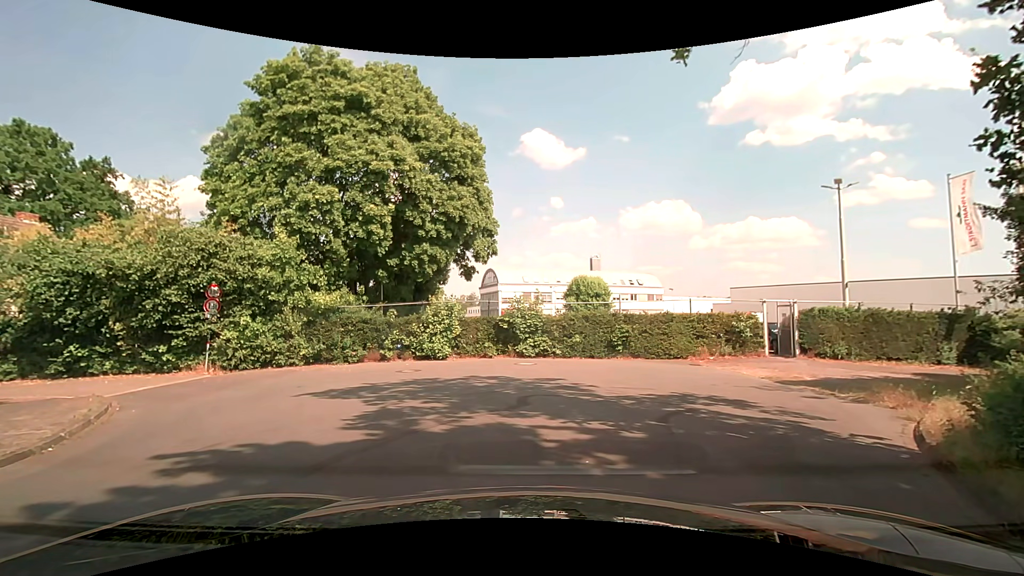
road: residential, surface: paved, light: Day
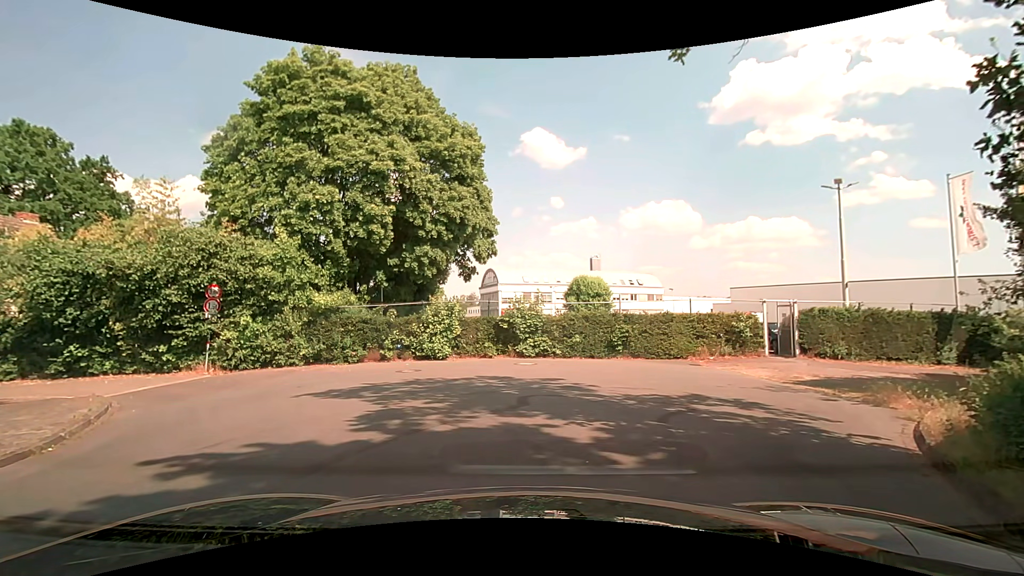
(0.0, 0.0) m; 0°
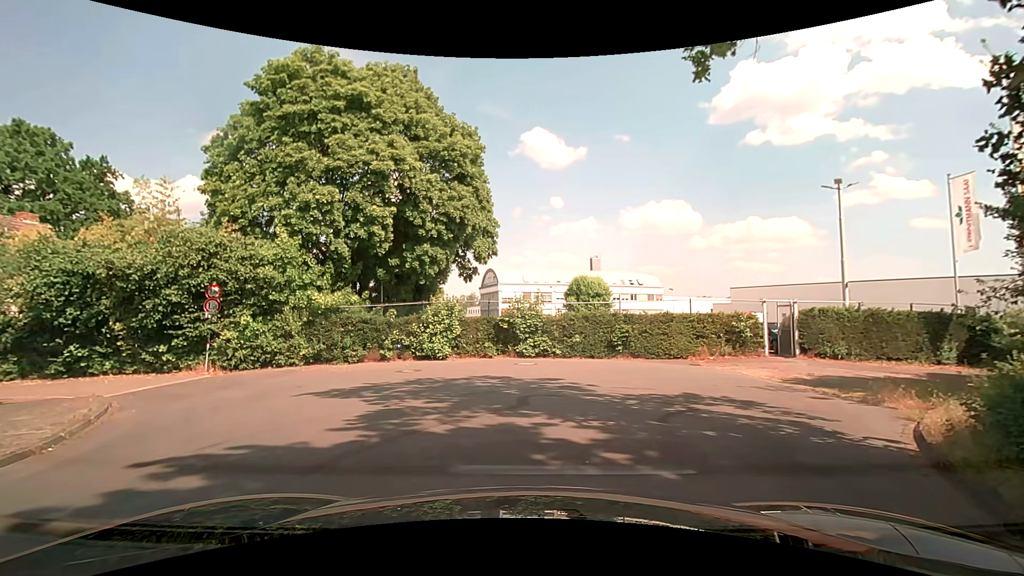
(0.0, 0.0) m; 0°
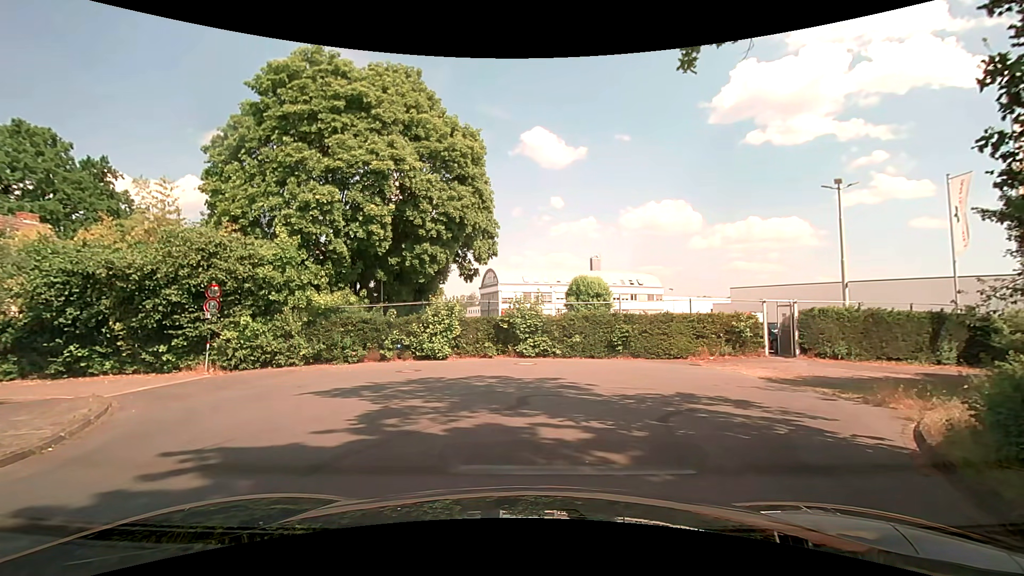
(0.0, 0.0) m; 0°
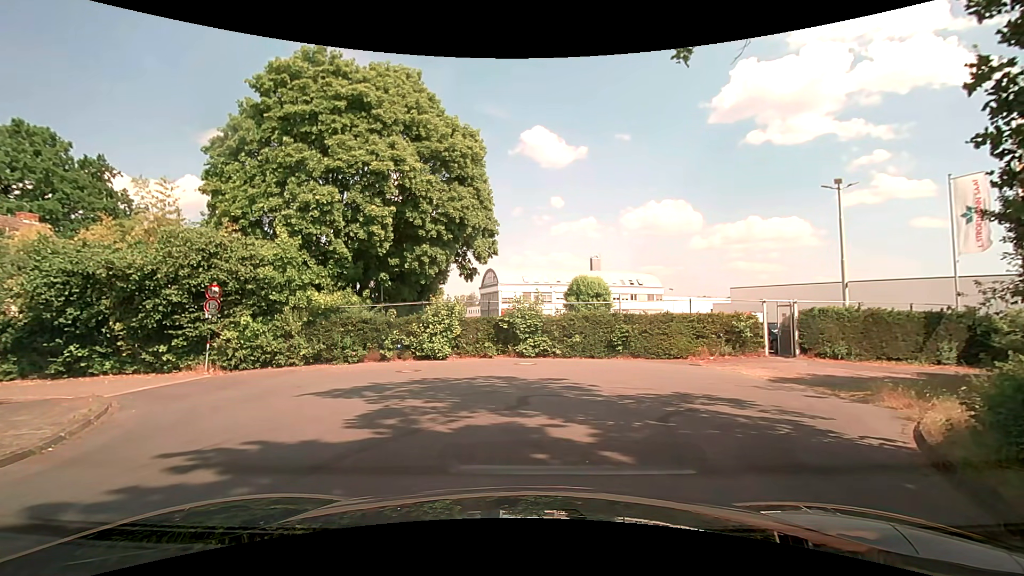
(0.0, 0.0) m; 0°
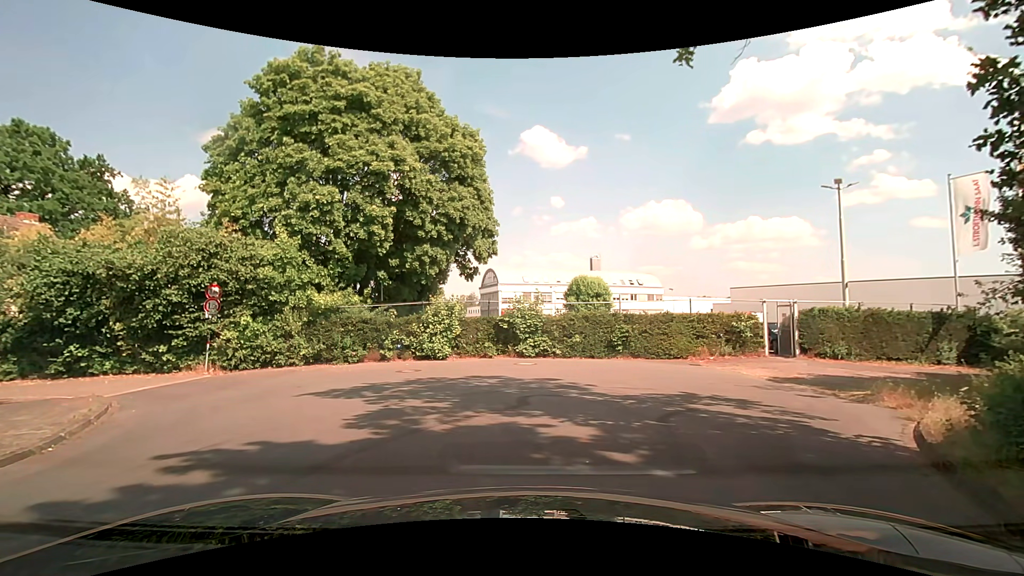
(0.0, 0.0) m; 0°
